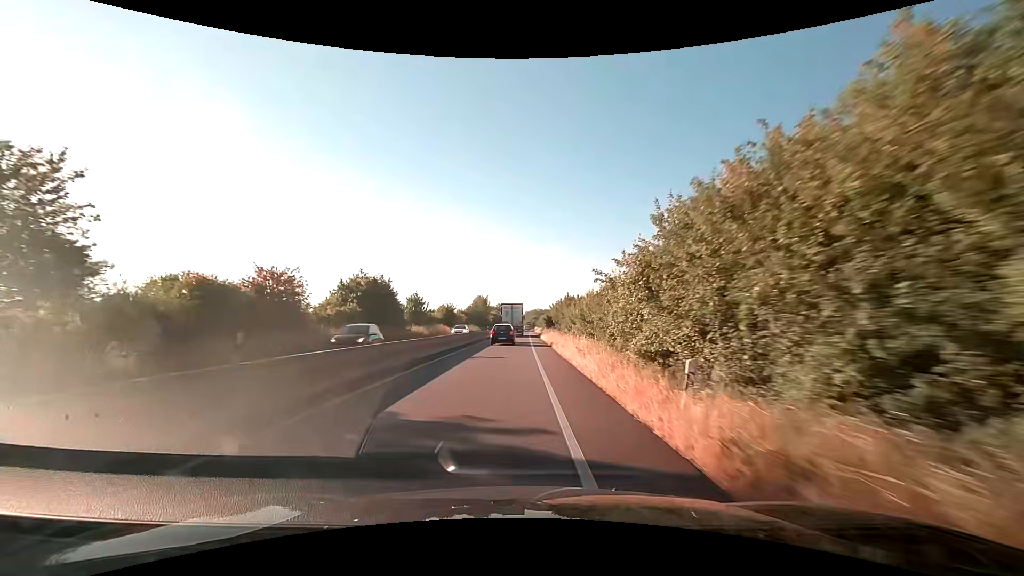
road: trunk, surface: asphalt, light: Day
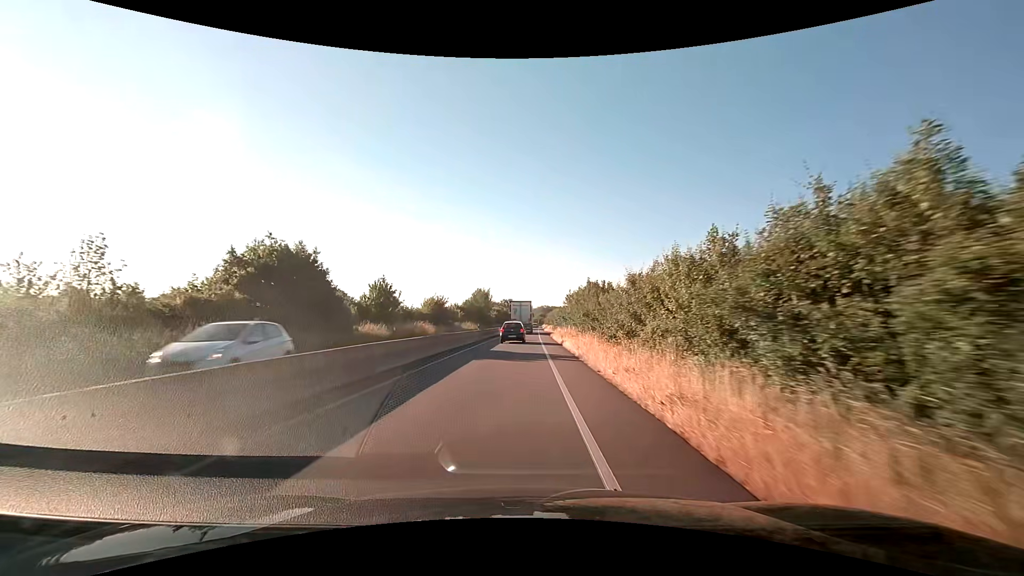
(-0.2, +18.7) m; -1°
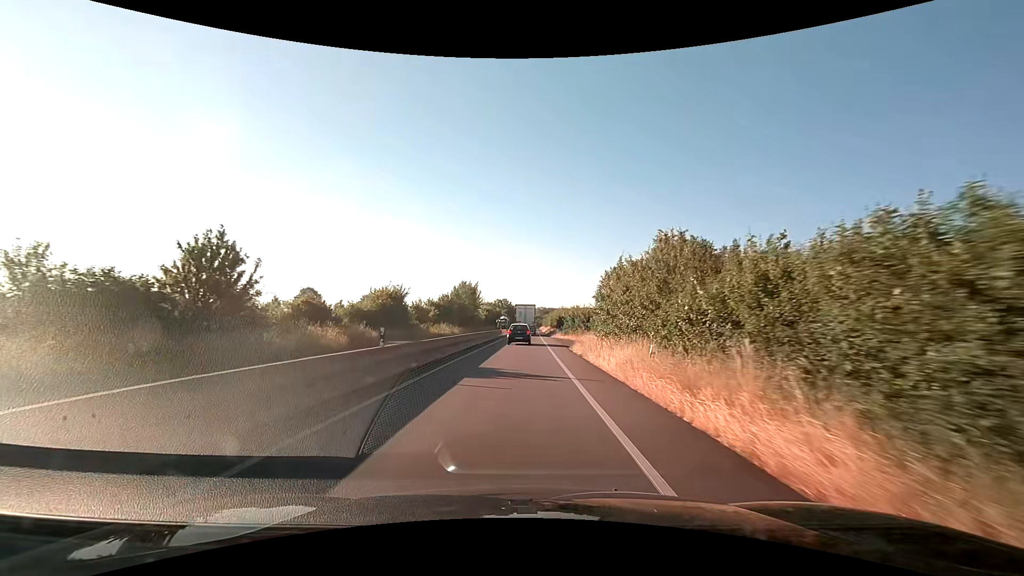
(+0.1, +26.5) m; +1°
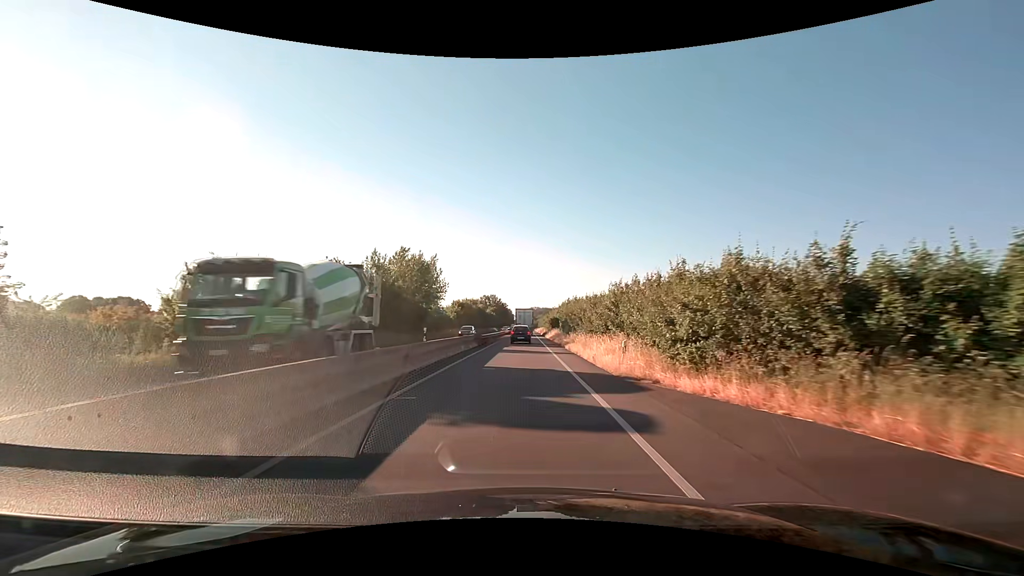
(+0.5, +45.4) m; +1°
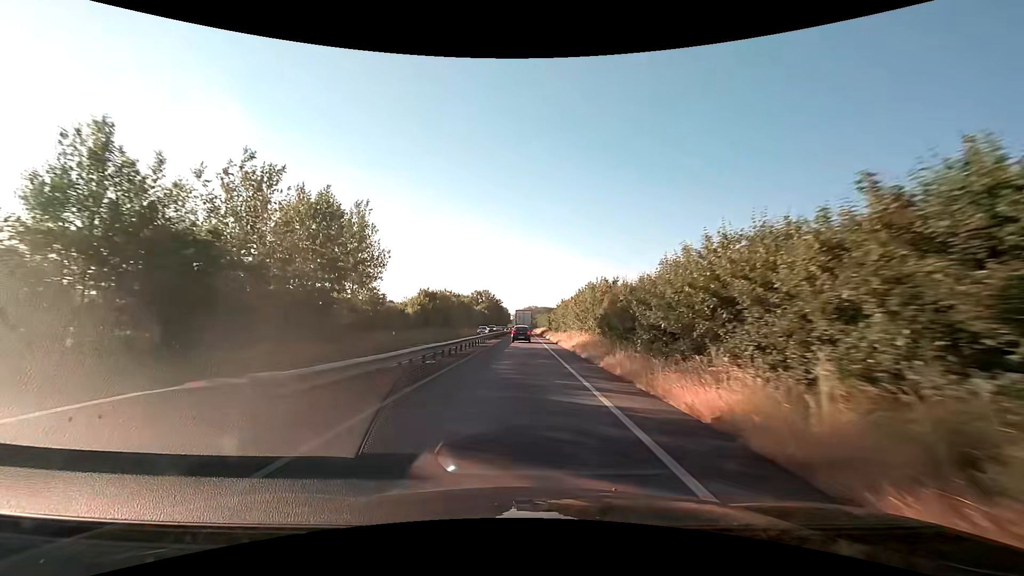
(0.0, +29.4) m; 0°
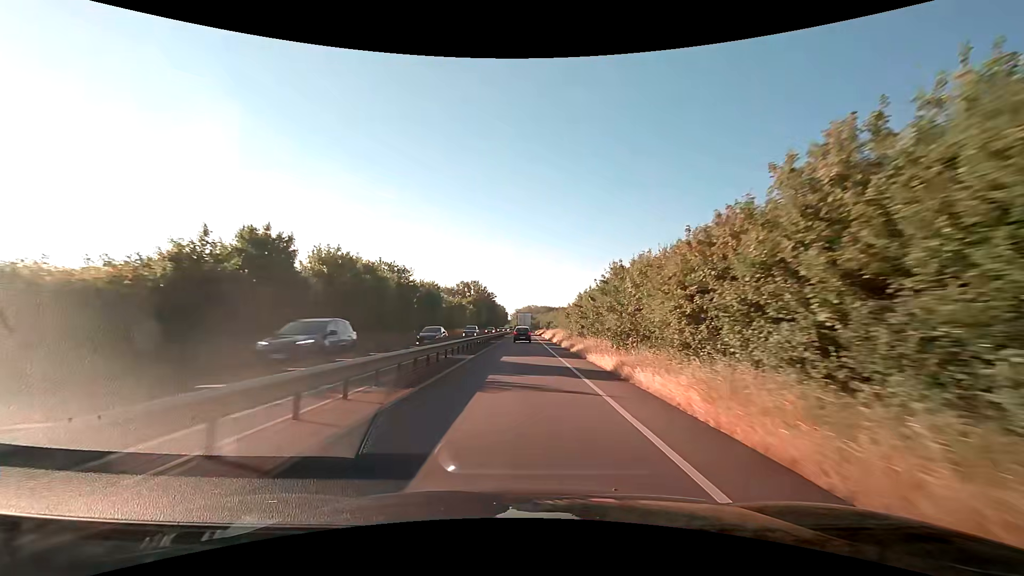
(+0.1, +42.2) m; 0°
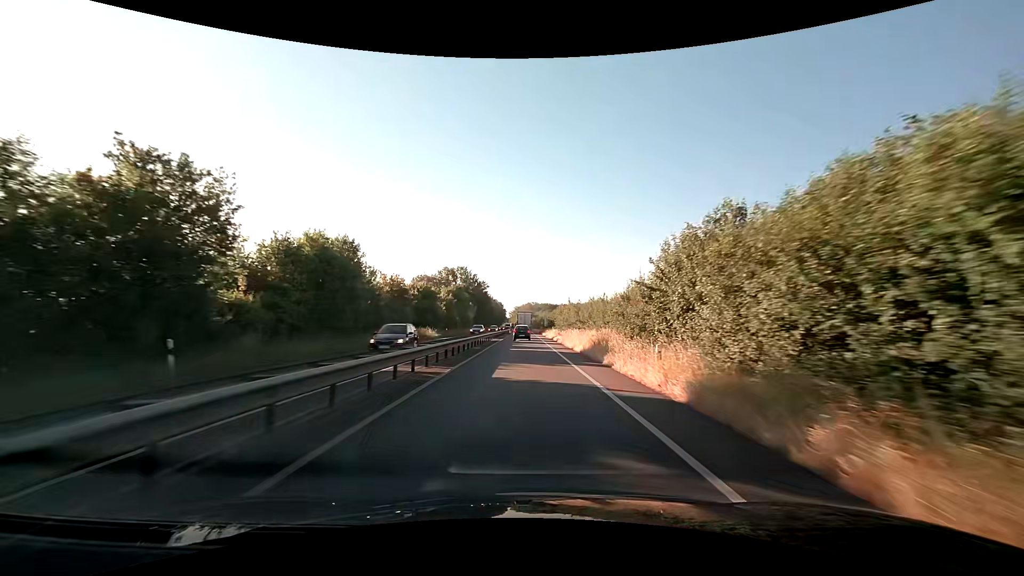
(0.0, +33.3) m; 0°
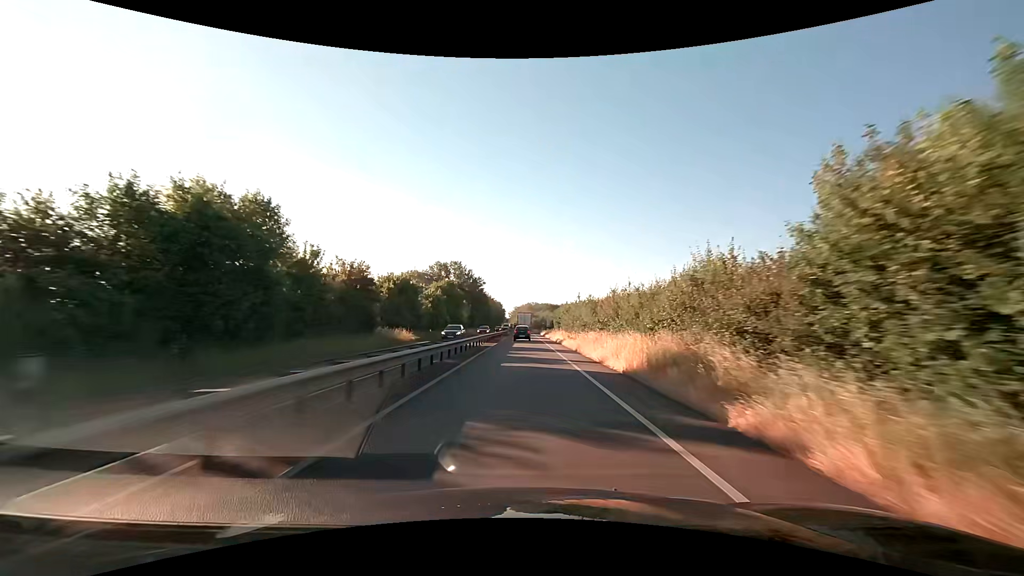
(0.0, +11.4) m; 0°
(0, +10) (0, +20) (0, +30) (0, +40) (0, +50) (0, +60) (0, +70) (0, +80) (0, +90) (0, +100) m
